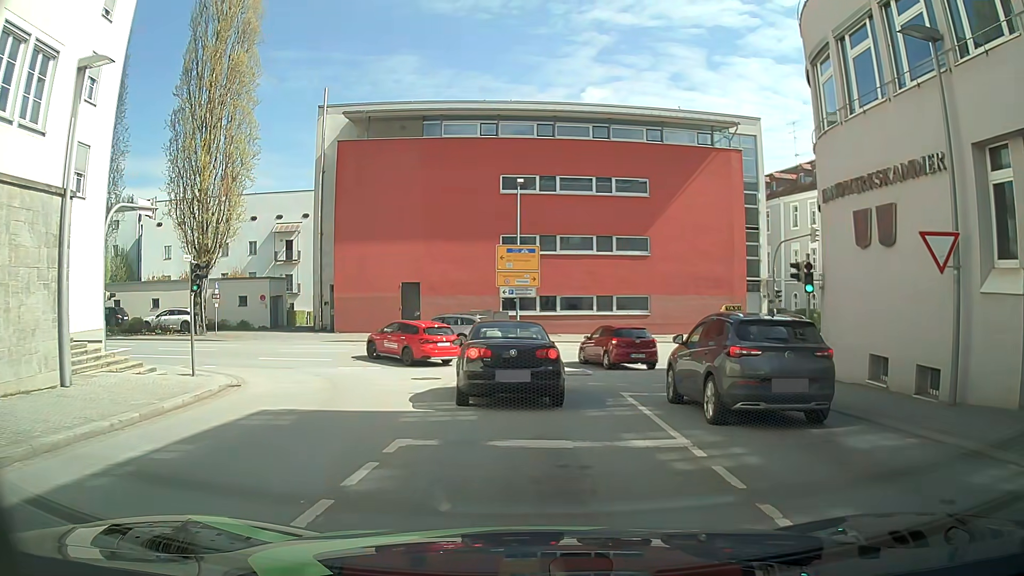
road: tertiary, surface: asphalt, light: Day
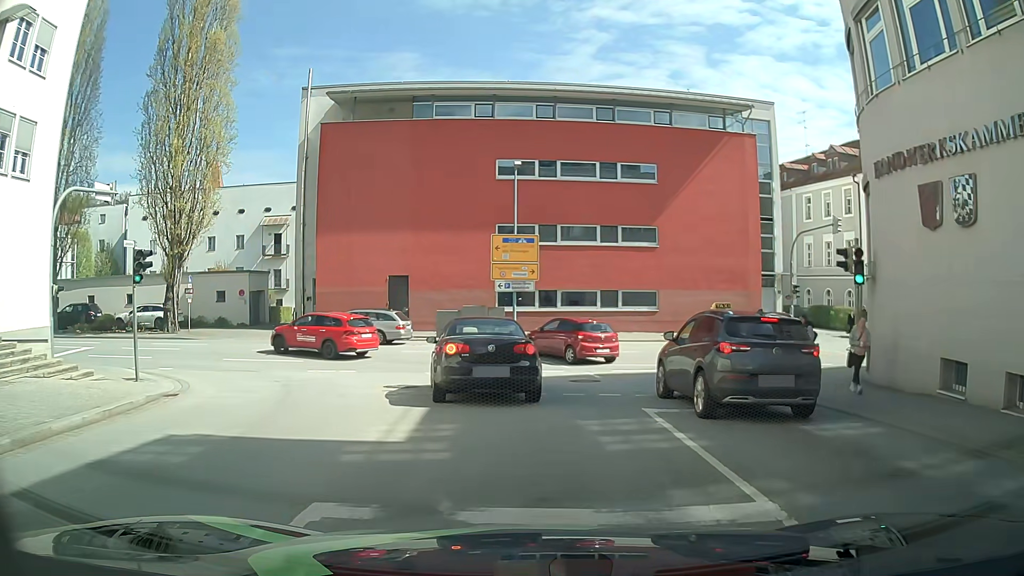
(+0.1, +3.1) m; +3°
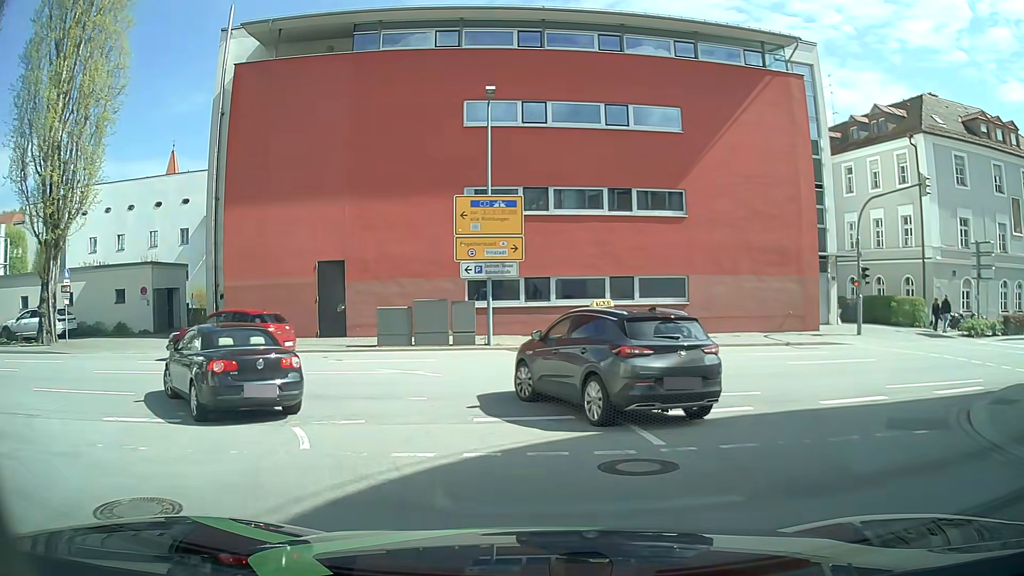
(-0.1, +9.8) m; 0°
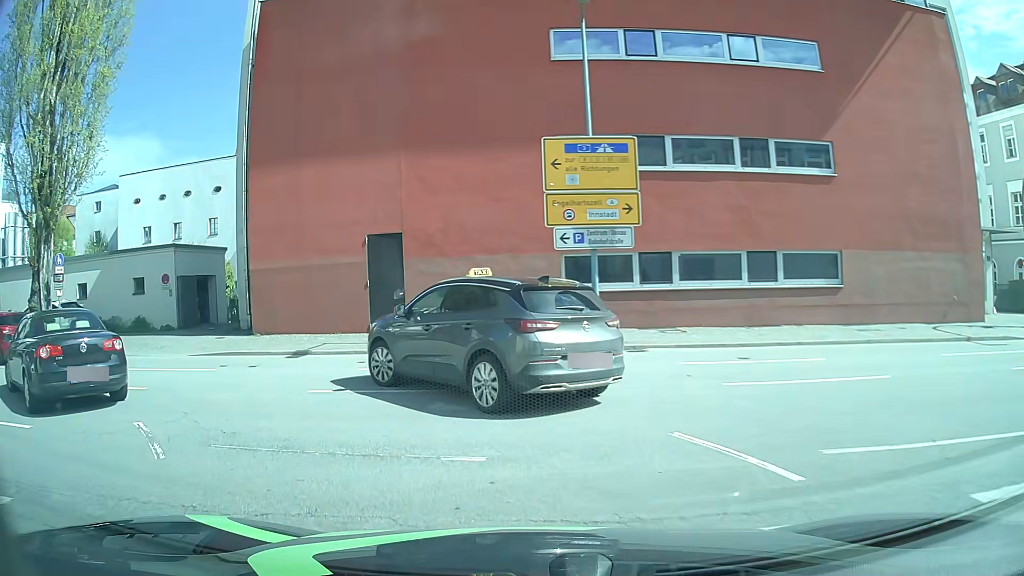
(-0.4, +5.9) m; -8°
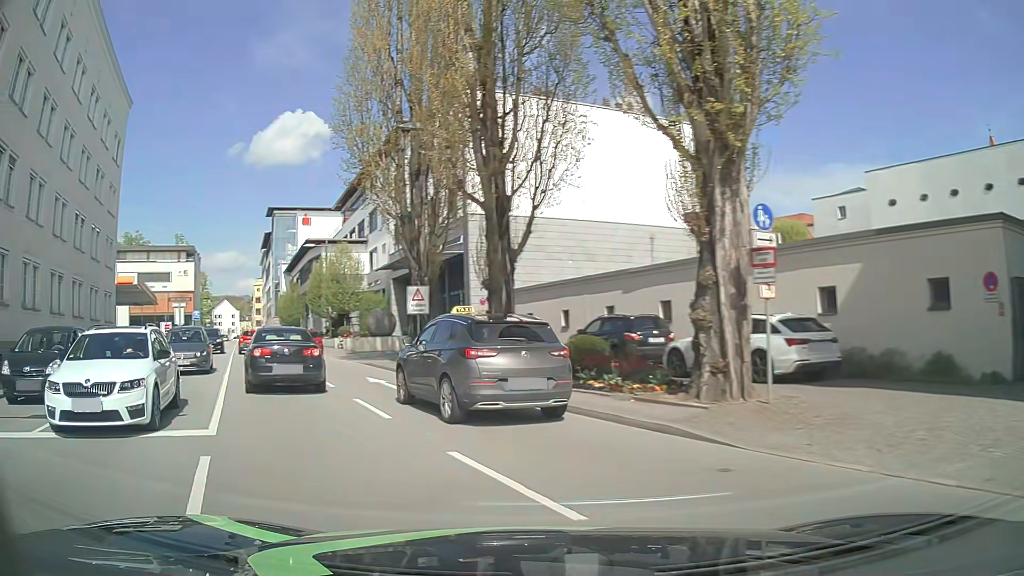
(-6.7, +11.4) m; -64°
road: primary
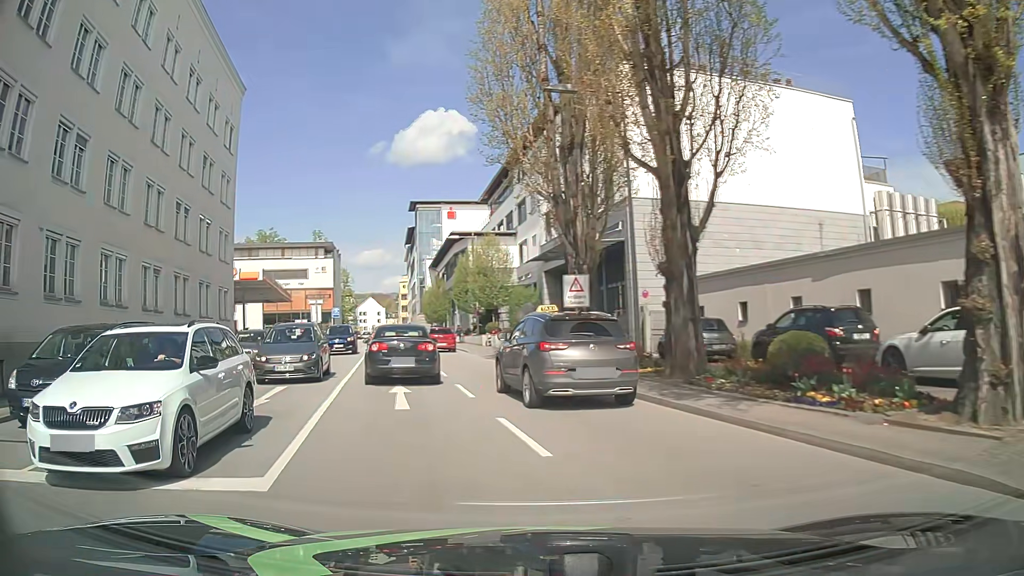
(-0.4, +3.5) m; -13°
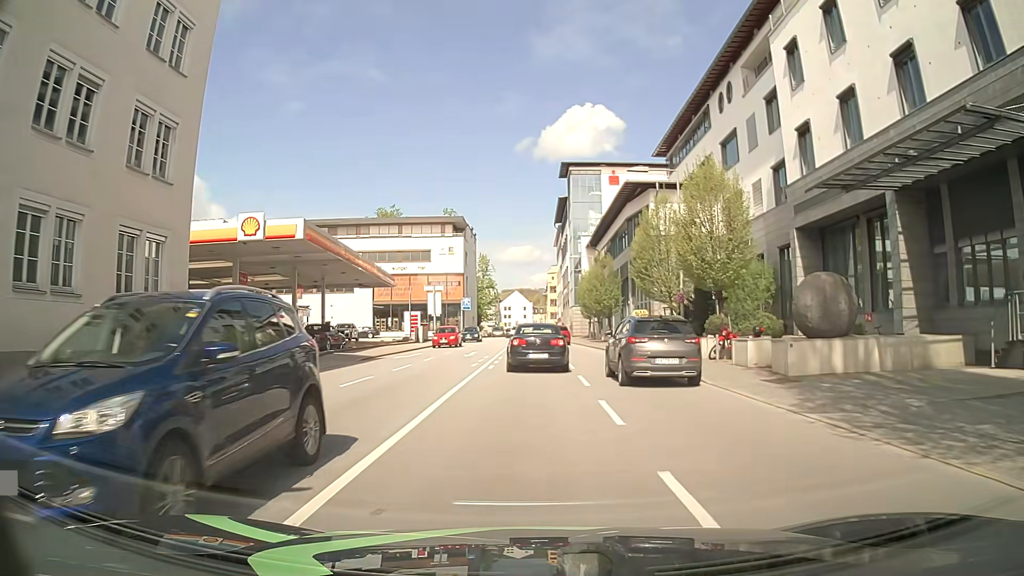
(-4.0, +21.7) m; -13°
(0, +10) (0, +20) (0, +30) (0, +40) (0, +50) (0, +60) (0, +70) (0, +80) (0, +90) (0, +100) m
